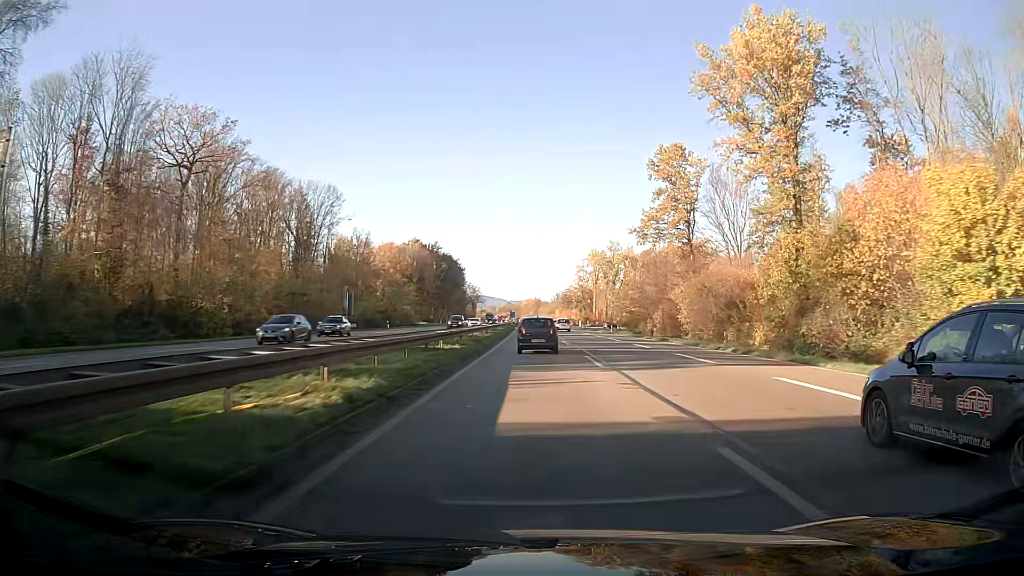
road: trunk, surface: asphalt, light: Day
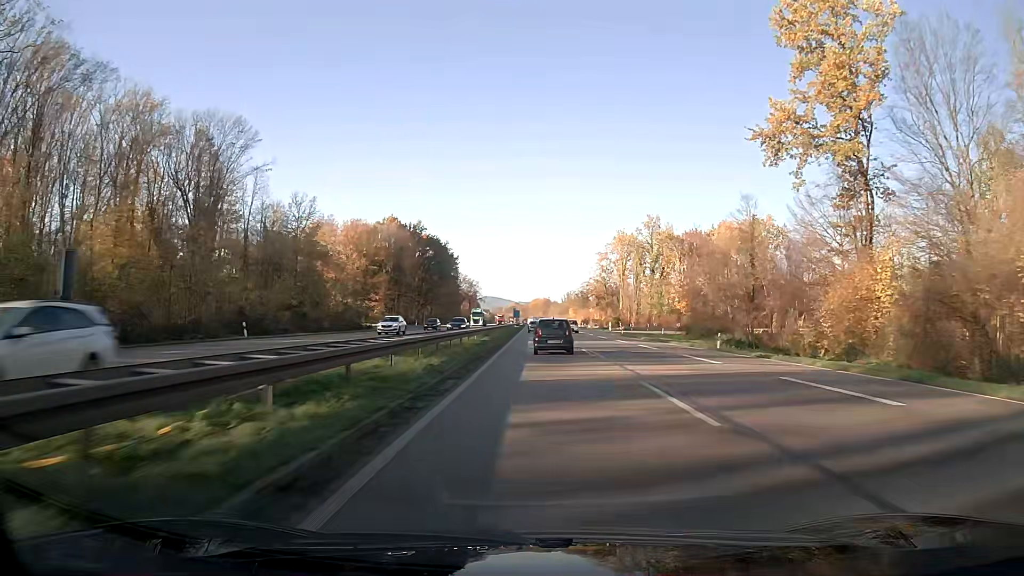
(+0.7, +46.8) m; +1°
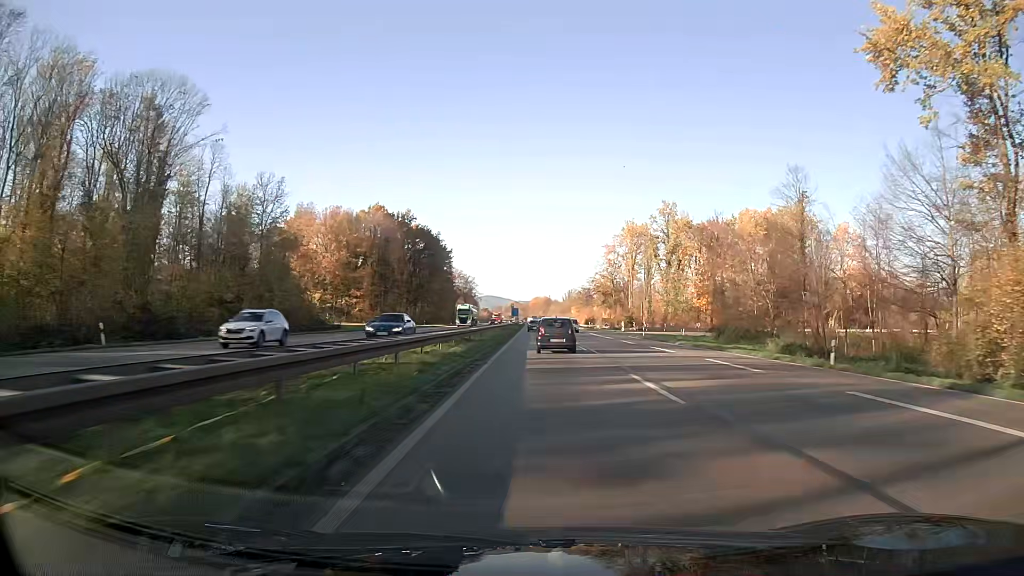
(0.0, +15.6) m; 0°
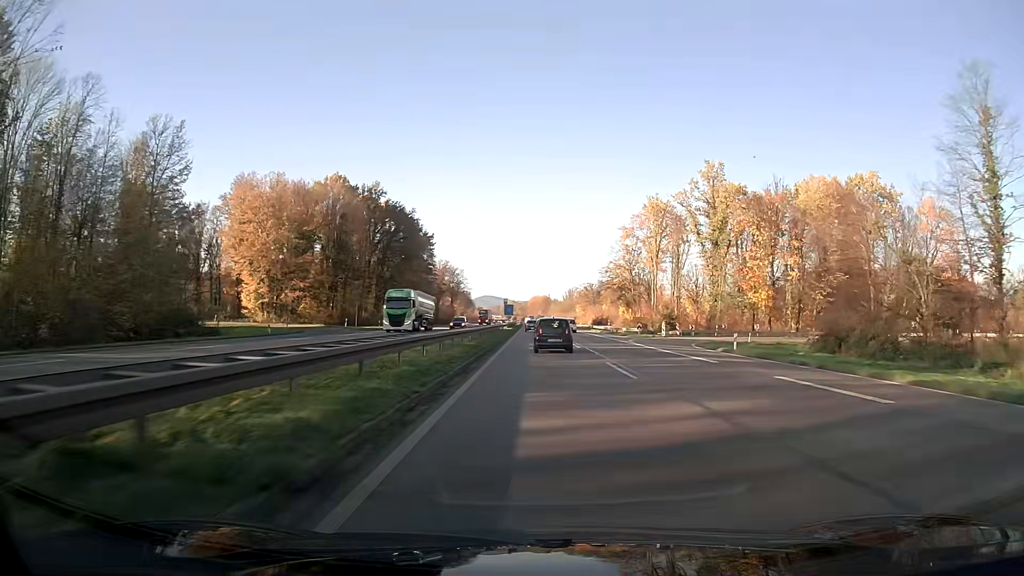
(0.0, +31.2) m; 0°
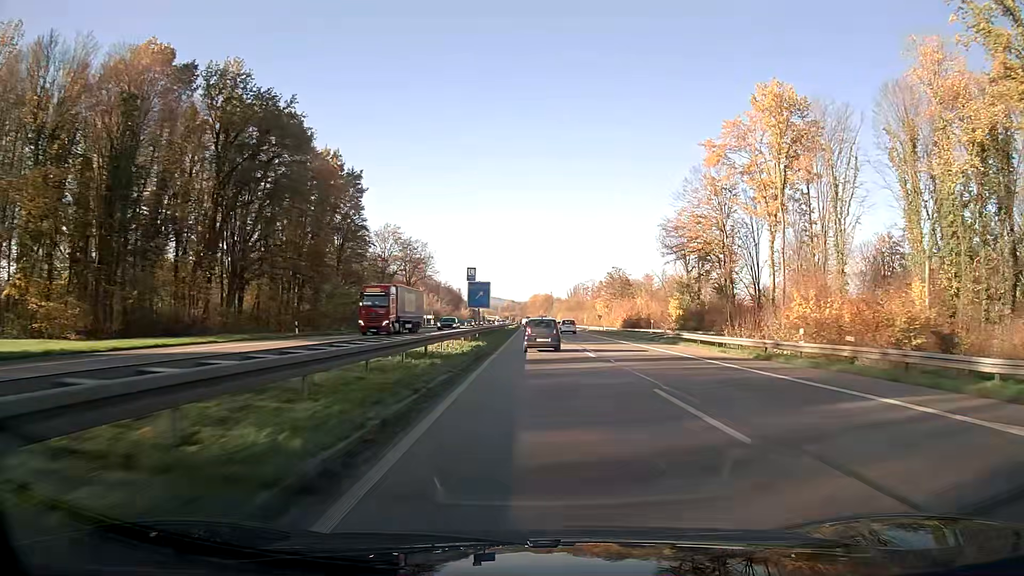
(0.0, +62.8) m; 0°
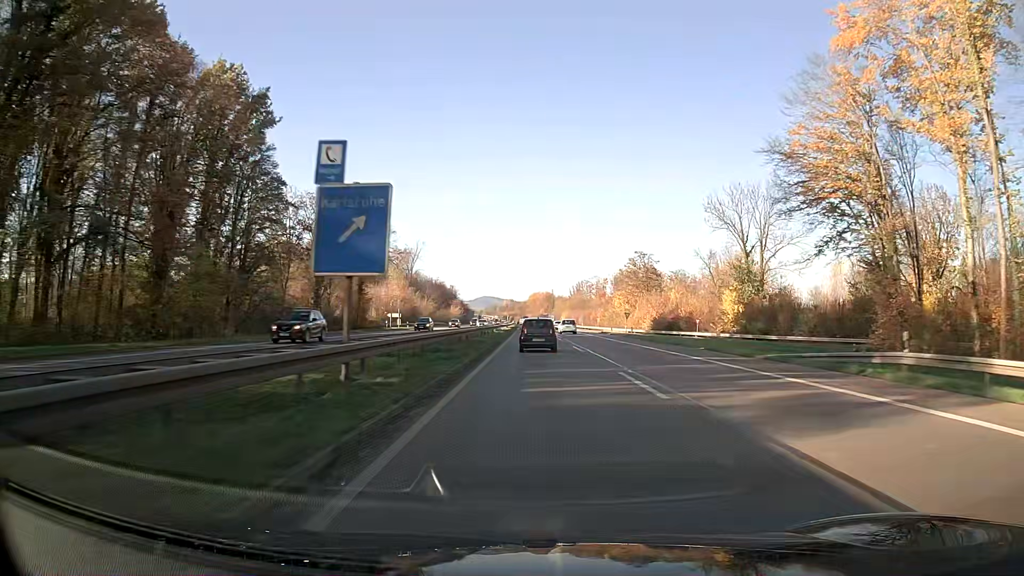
(0.0, +31.7) m; 0°
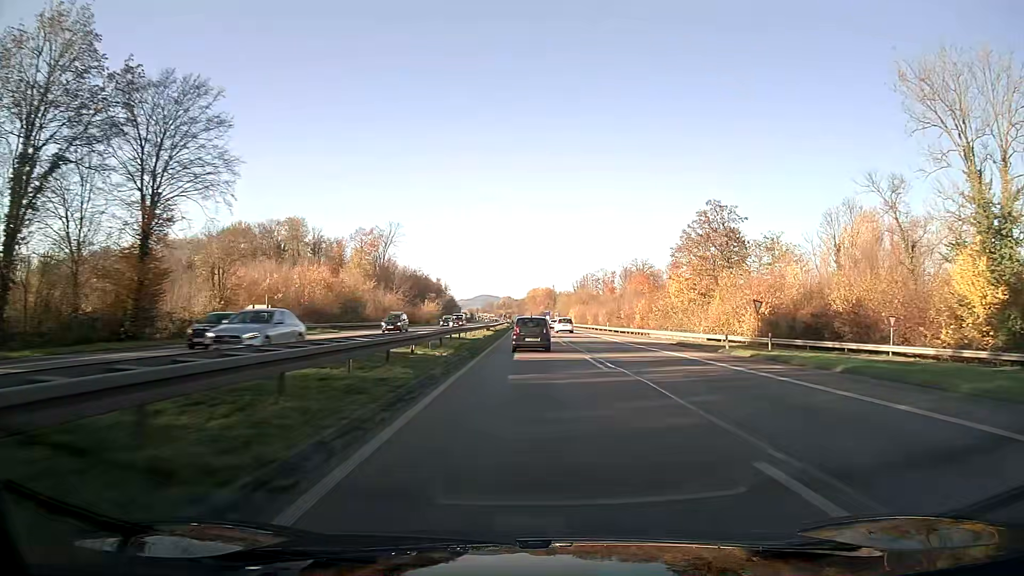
(+0.1, +47.5) m; 0°
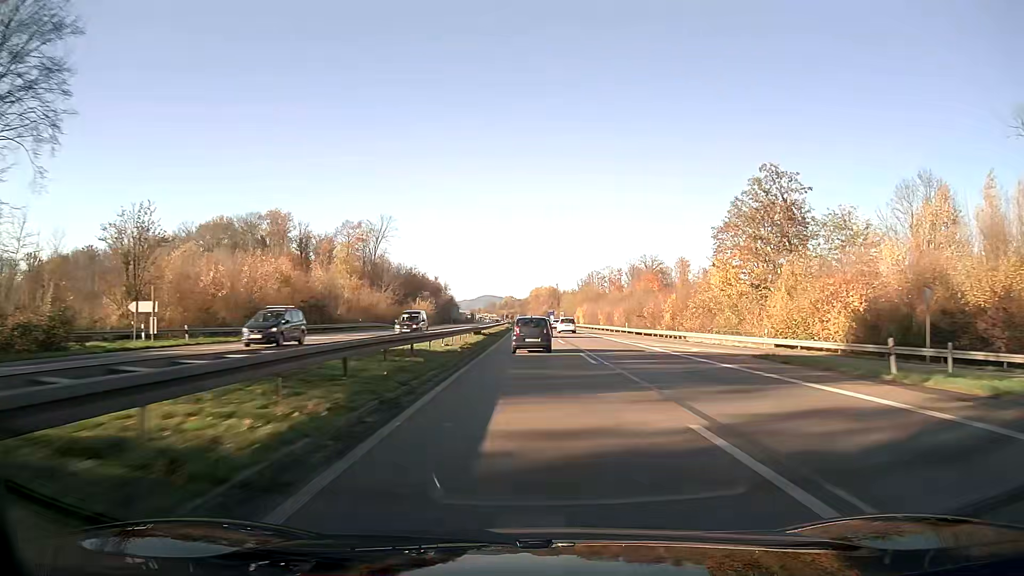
(0.0, +15.7) m; 0°
